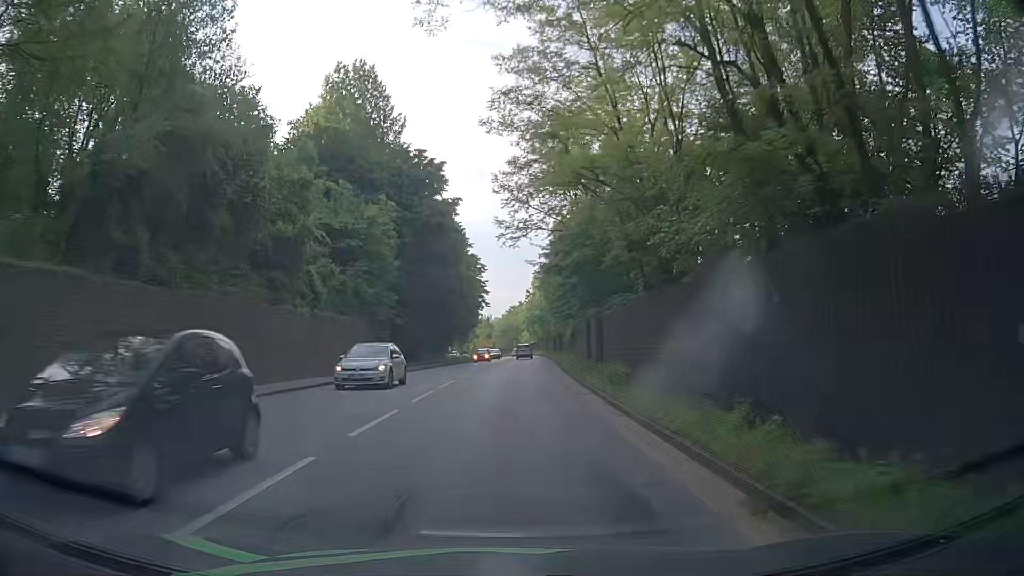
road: primary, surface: asphalt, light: Day
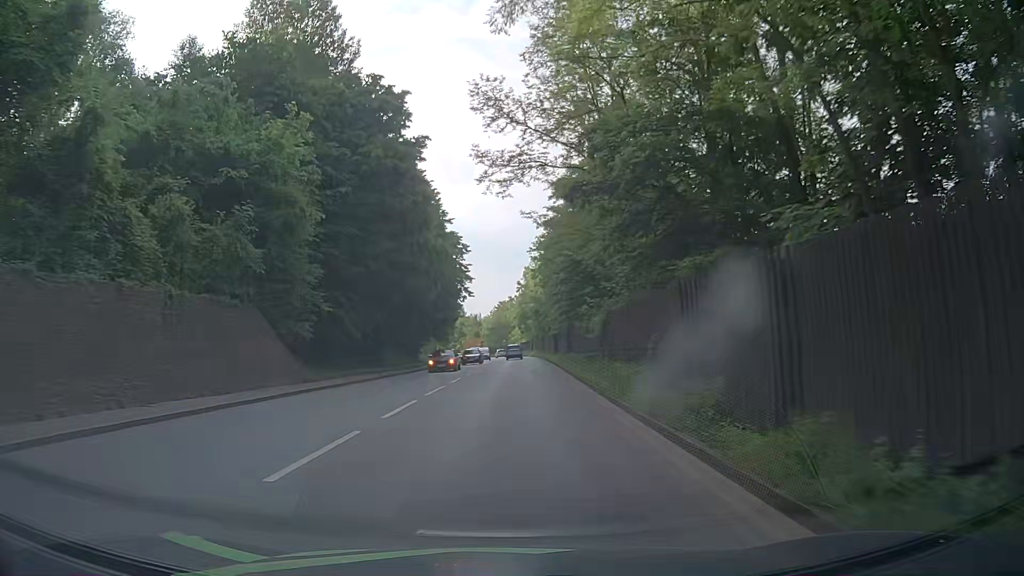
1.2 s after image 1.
(-0.1, +15.4) m; 0°
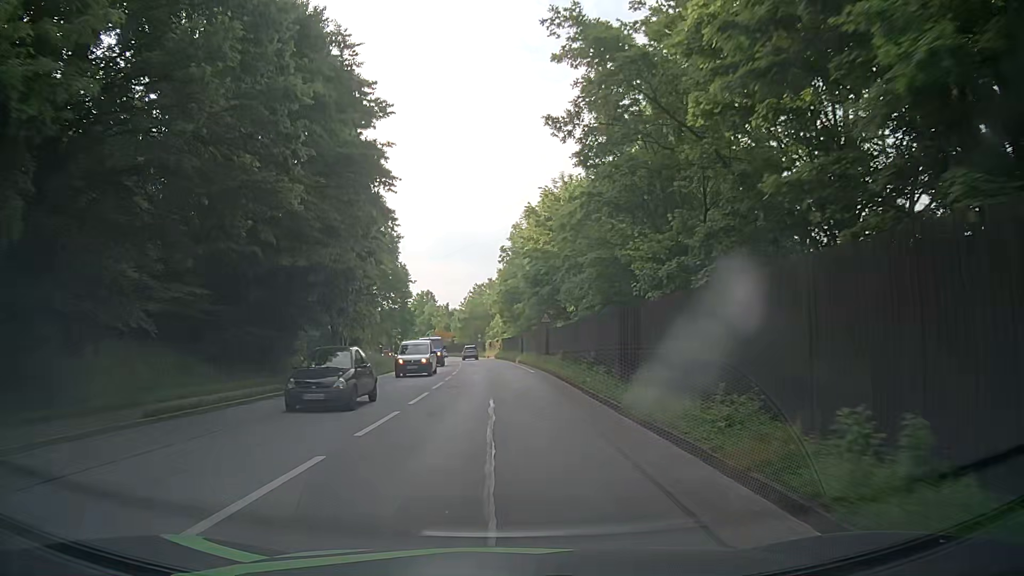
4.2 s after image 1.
(+0.4, +38.4) m; +1°
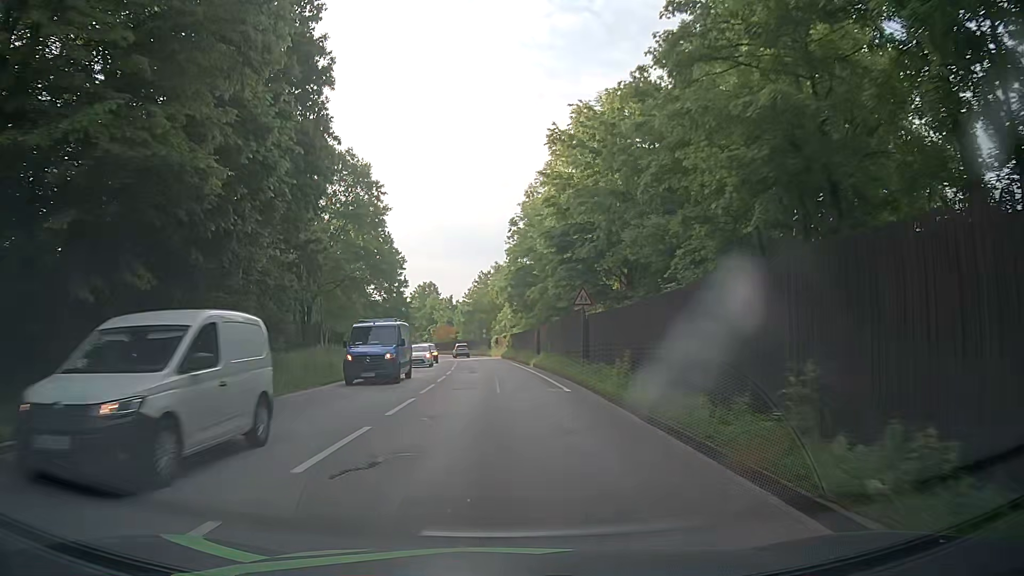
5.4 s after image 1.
(+0.1, +15.4) m; +1°
(0, +10) (-1, +20) (-1, +30) (-2, +40) (-2, +50) (-3, +60) (-4, +70) (-6, +80) (-7, +90) (-9, +99) m
